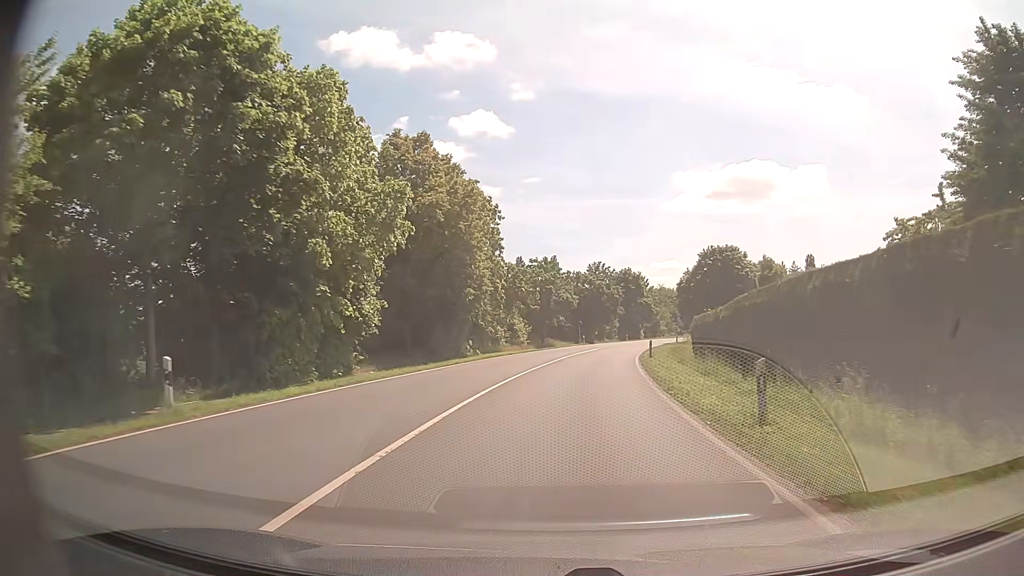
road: secondary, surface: asphalt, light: Day
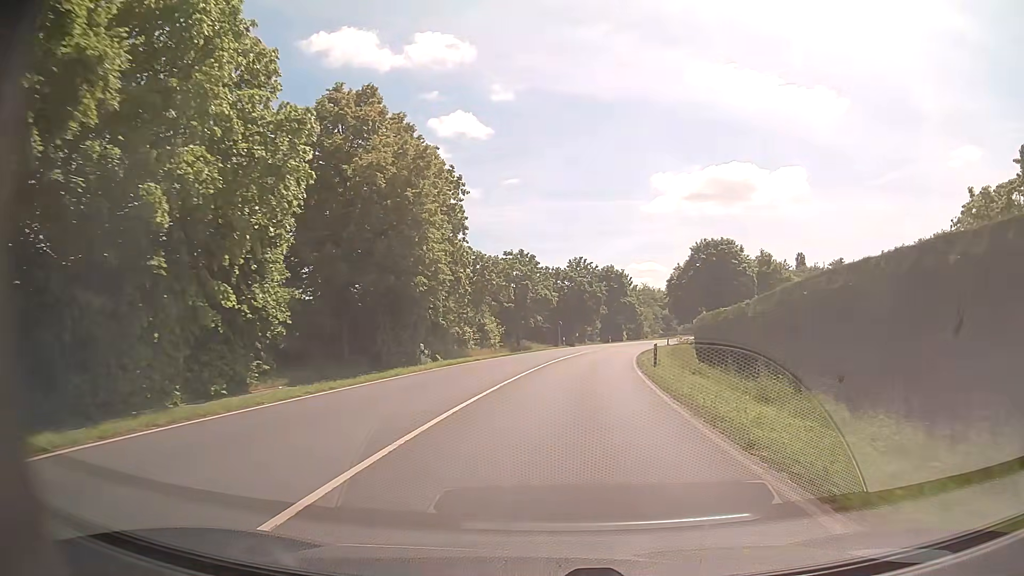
(+0.1, +8.0) m; +2°
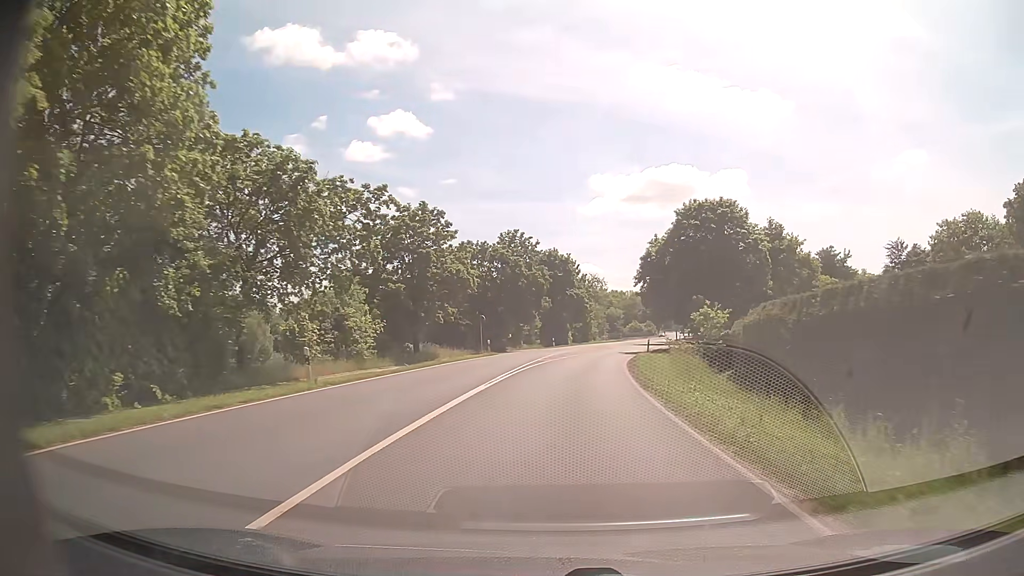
(+1.2, +24.1) m; +6°
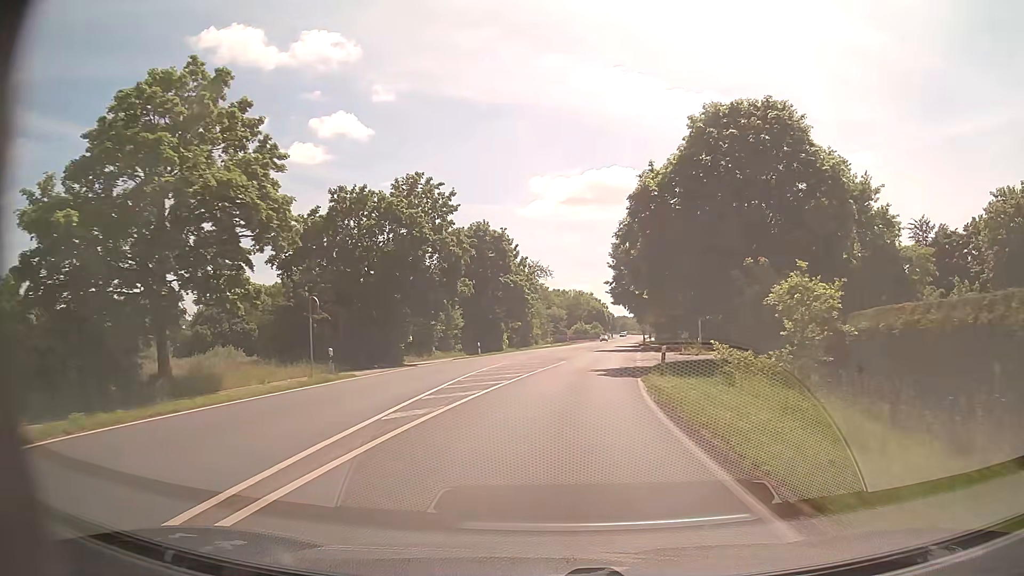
(+1.0, +24.2) m; +5°
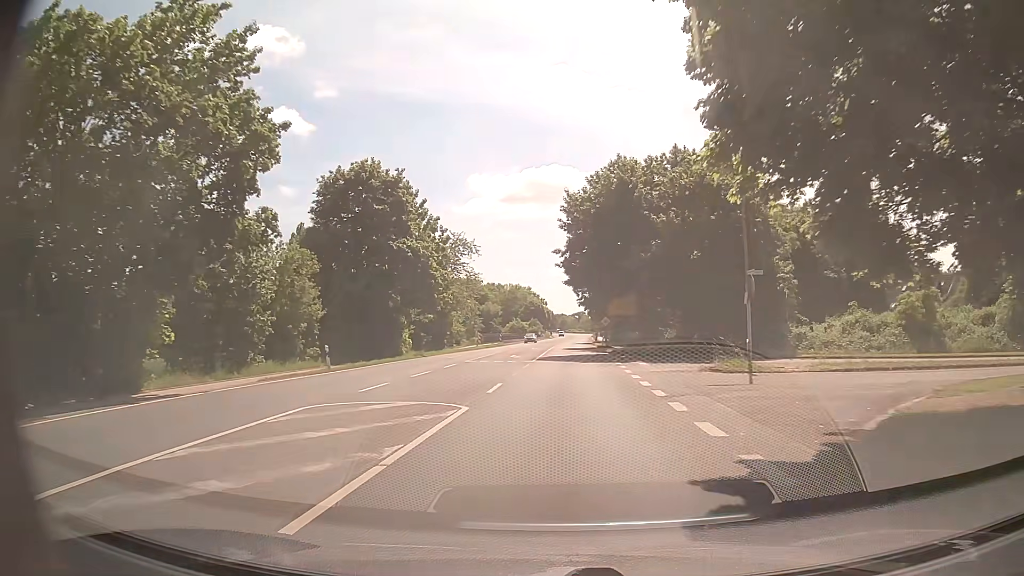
(+1.2, +24.1) m; +5°
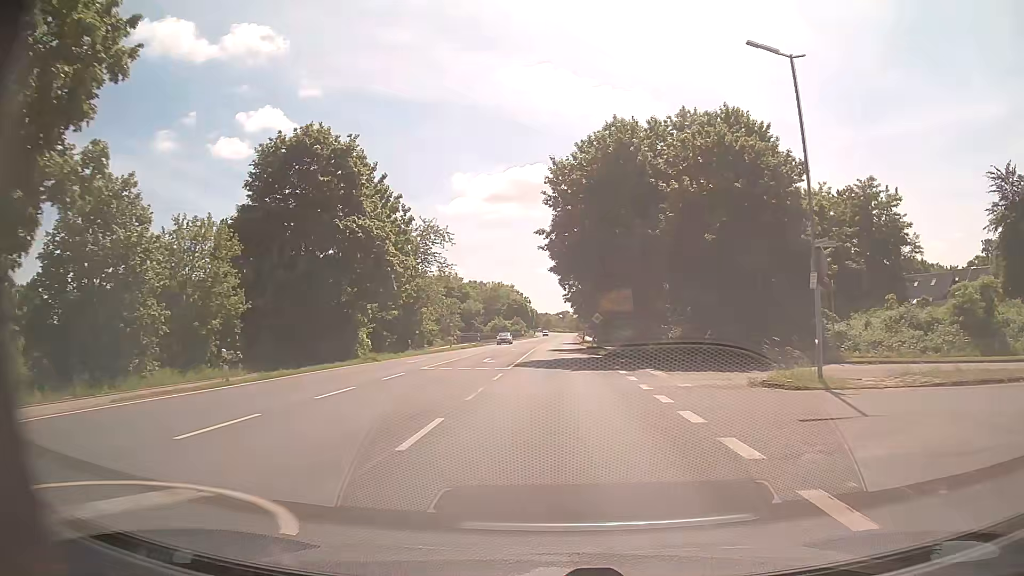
(+0.1, +8.0) m; +2°
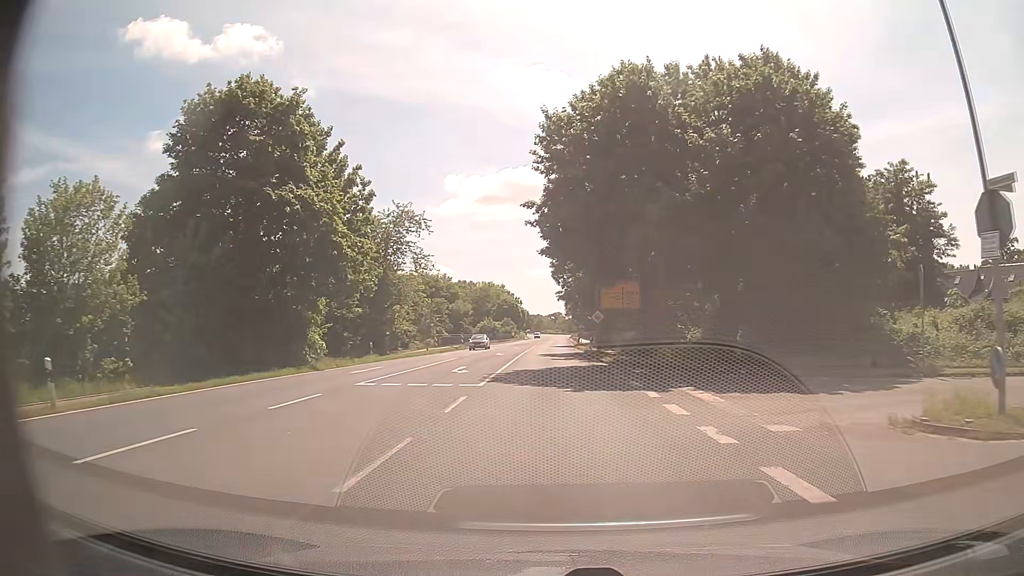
(0.0, +8.0) m; 0°
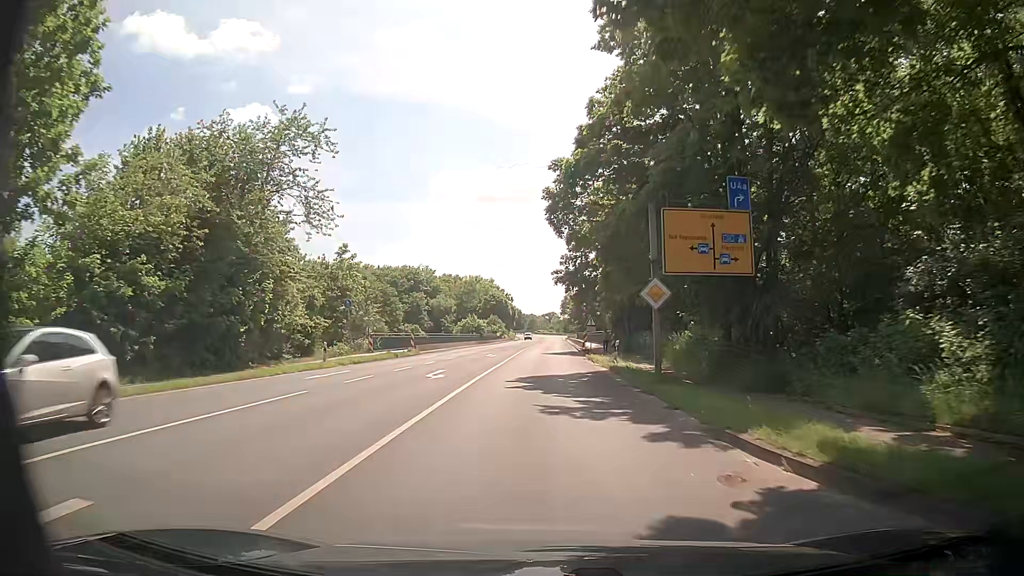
(+0.2, +23.9) m; 0°
(0, +10) (0, +20) (0, +30) (0, +40) (+1, +50) (+1, +60) (+1, +70) (+1, +80) (+1, +90) (+2, +100) m
